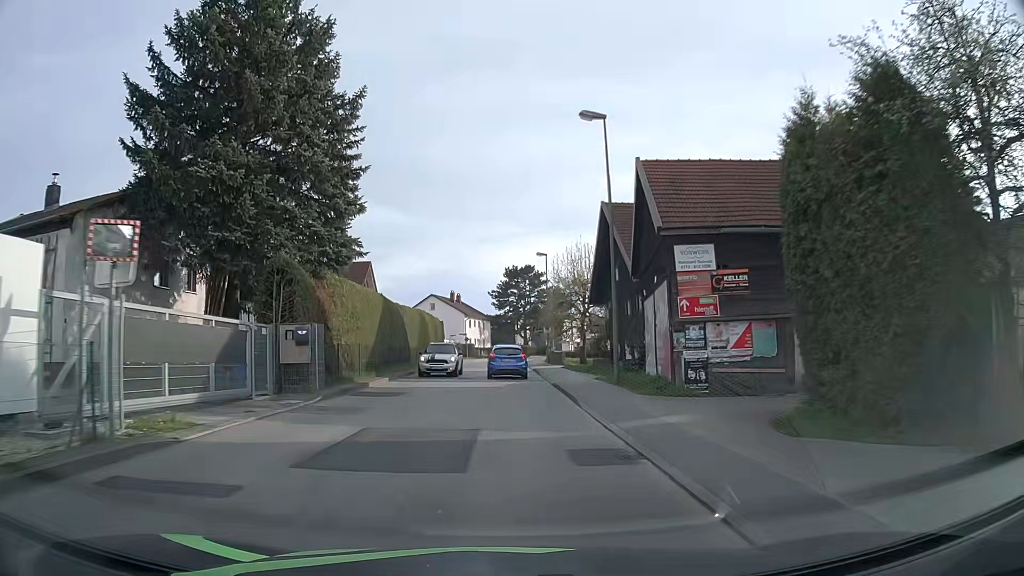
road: unclassified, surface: asphalt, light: Day
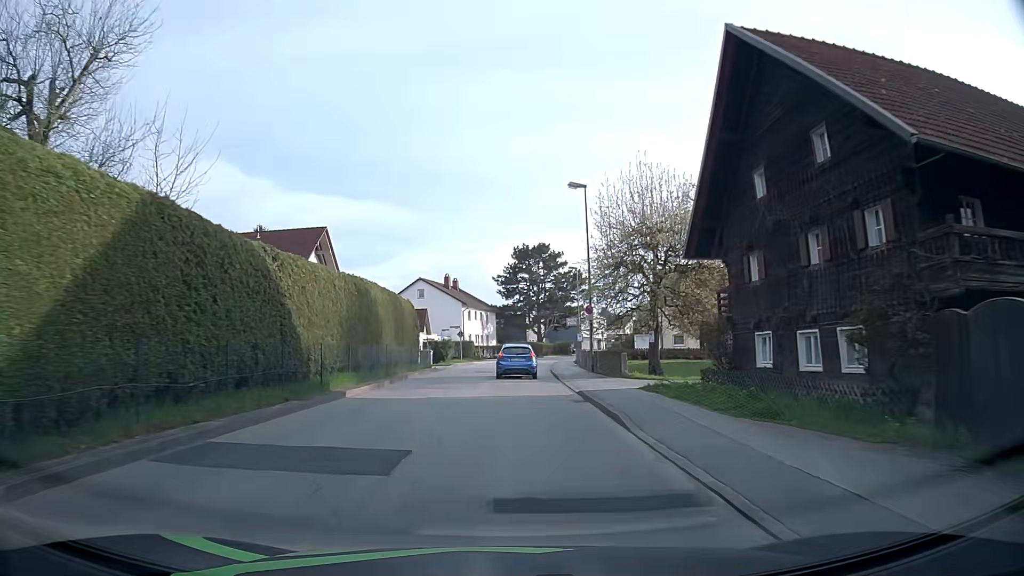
(-0.1, +21.4) m; -1°
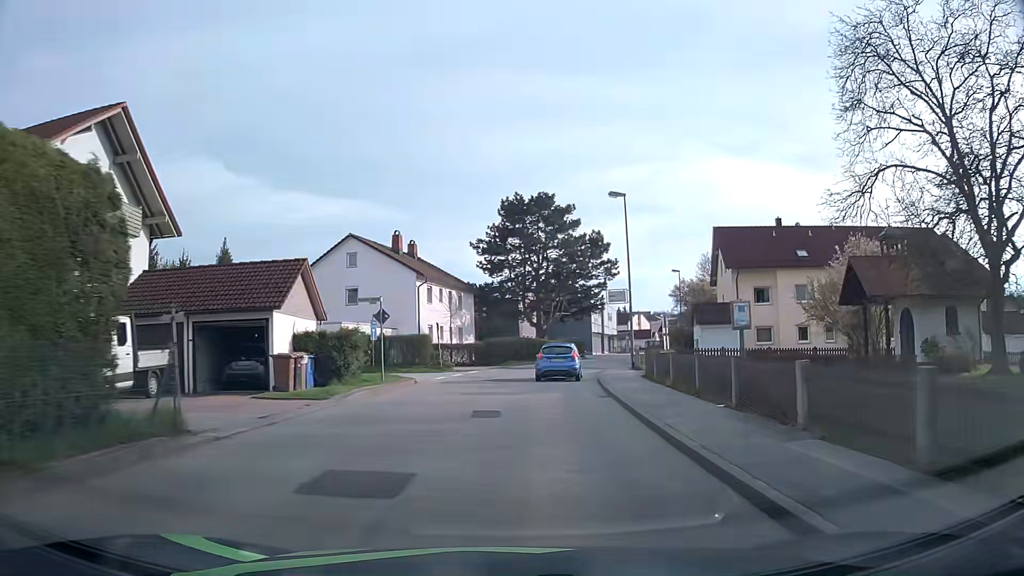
(+0.1, +29.3) m; +1°
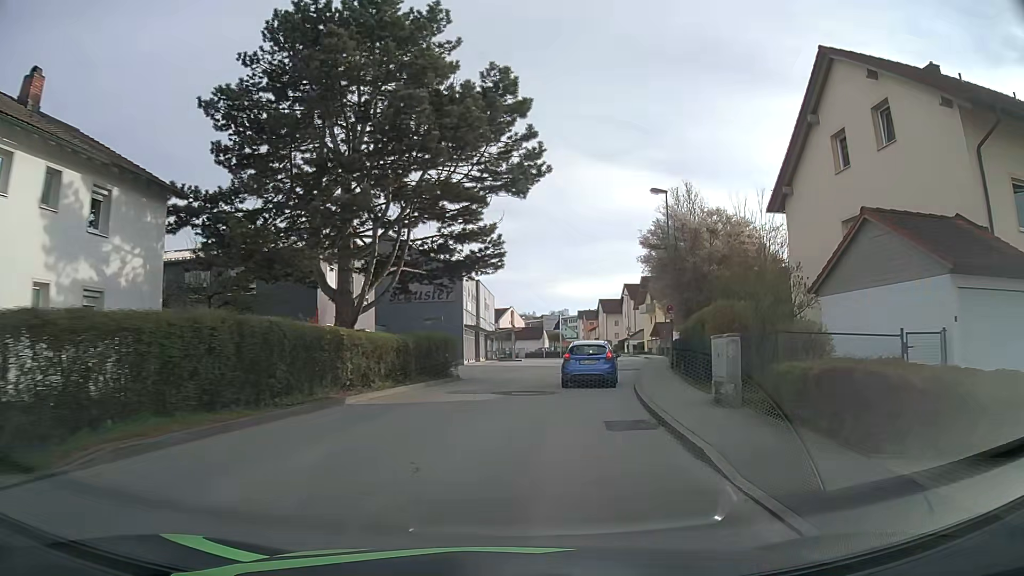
(+3.4, +36.7) m; +12°
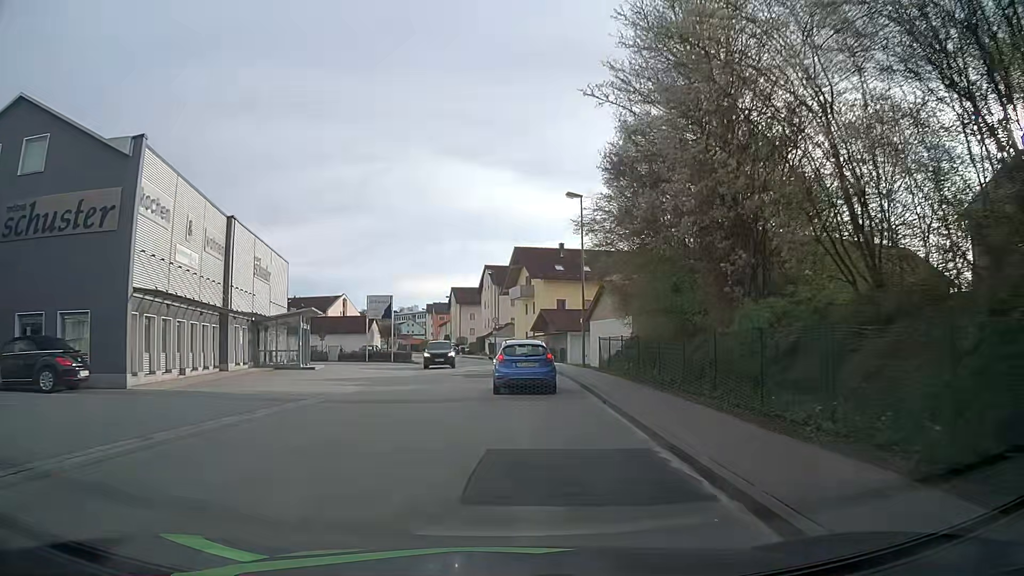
(+3.4, +28.7) m; +13°
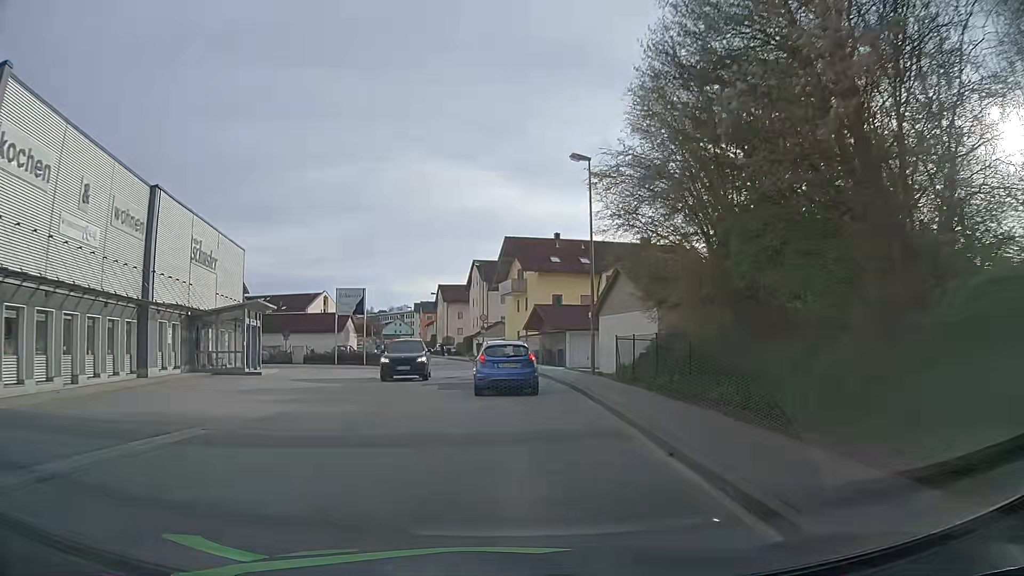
(0.0, +6.8) m; 0°
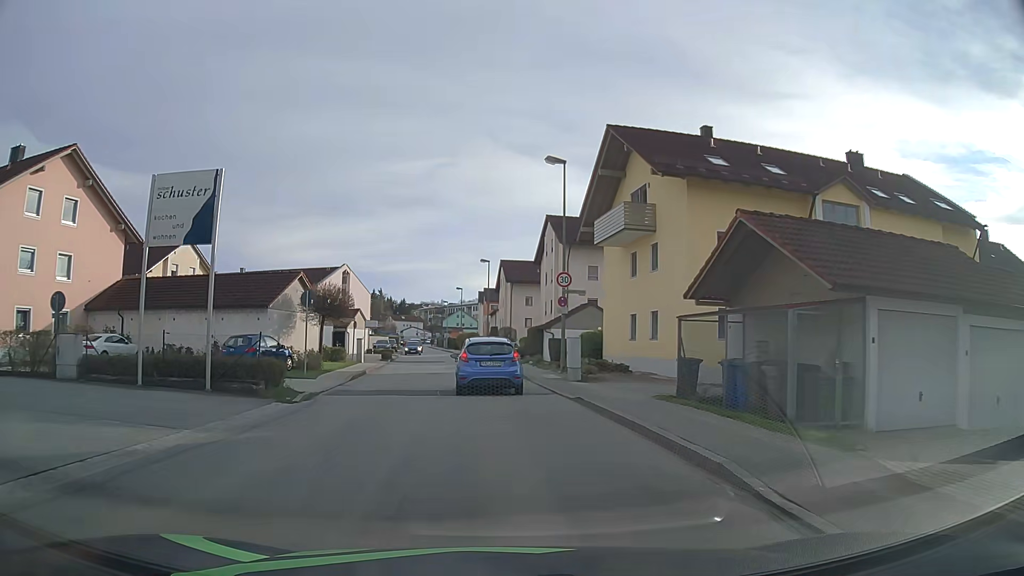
(-0.6, +31.4) m; -5°
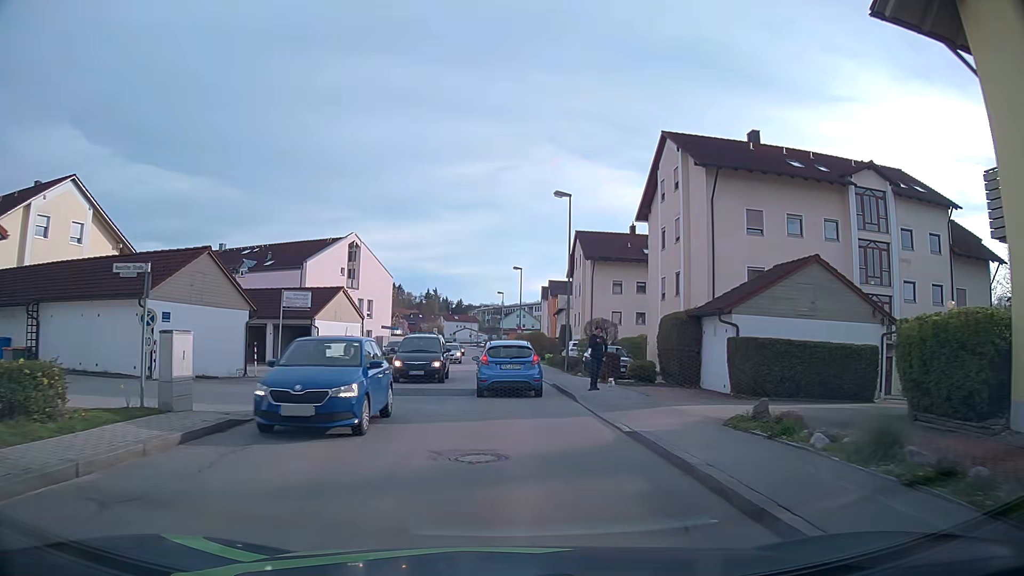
(-1.6, +26.9) m; -6°
(0, +10) (0, +20) (0, +30) (-1, +40) (-1, +50) (-1, +60) (-2, +70) (-2, +80) (-3, +90) (-4, +100) m
